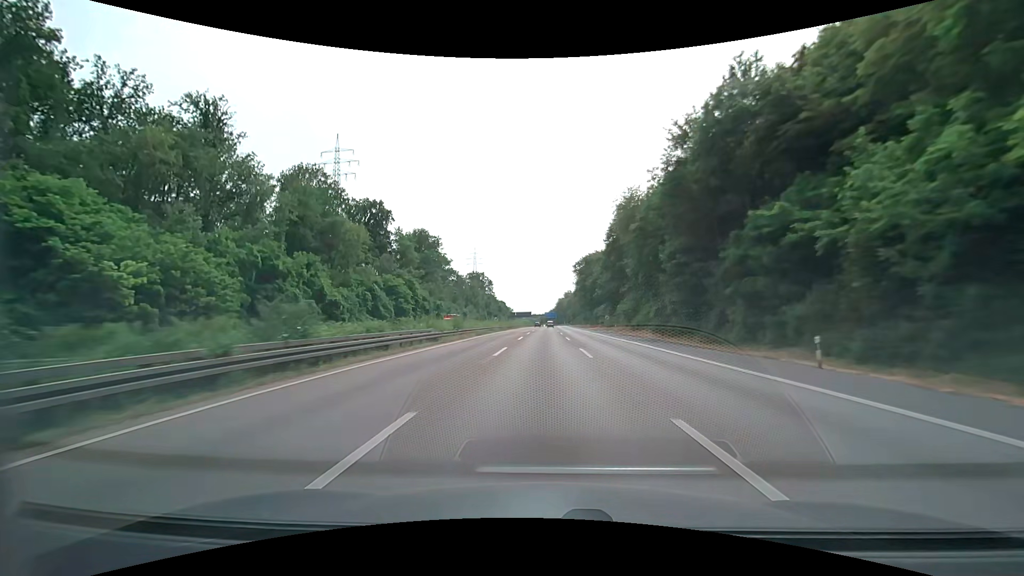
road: motorway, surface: asphalt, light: Day
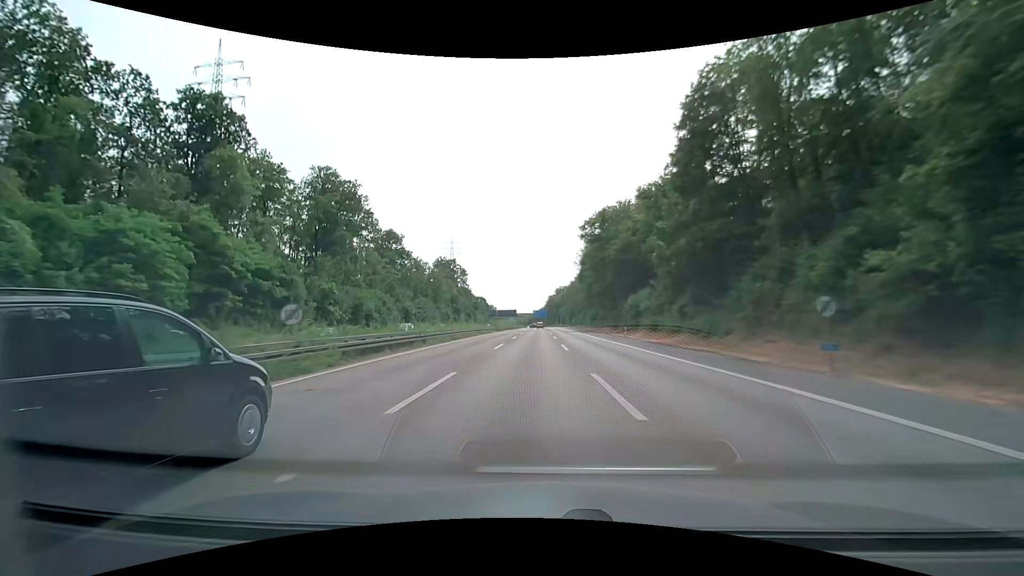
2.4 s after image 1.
(+0.4, +65.5) m; +1°
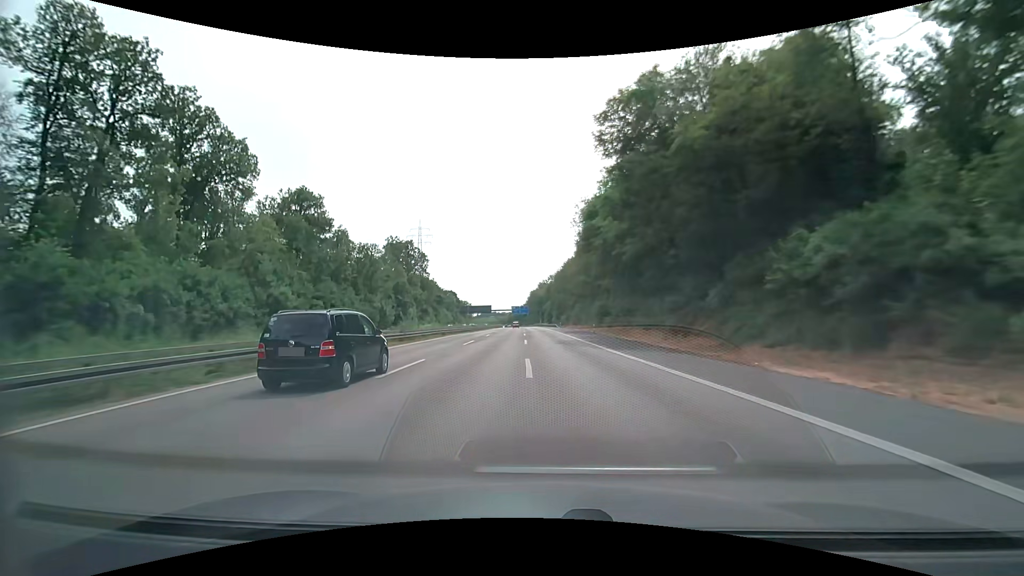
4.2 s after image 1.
(+0.8, +49.5) m; +2°
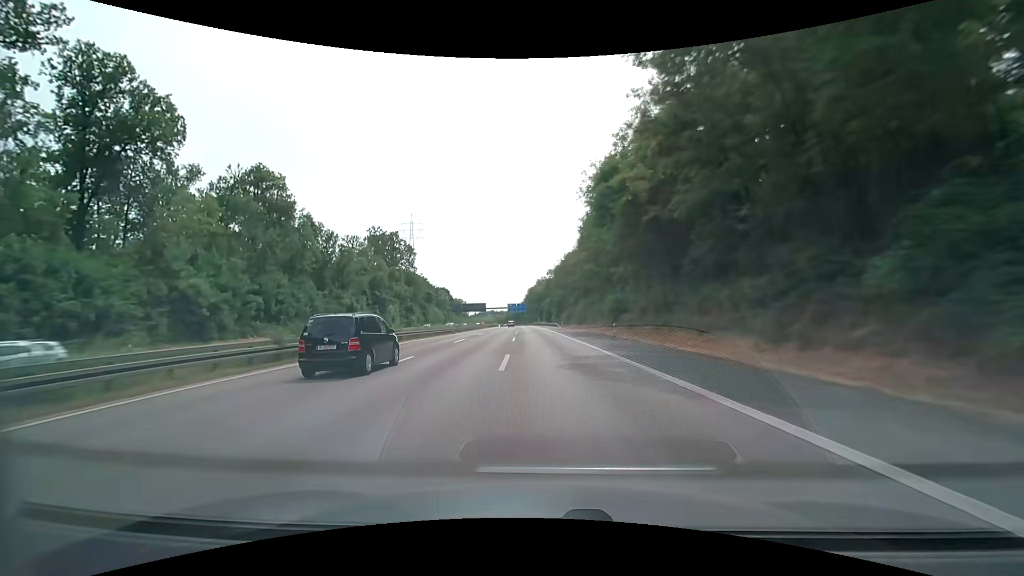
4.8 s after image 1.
(+0.1, +16.6) m; 0°
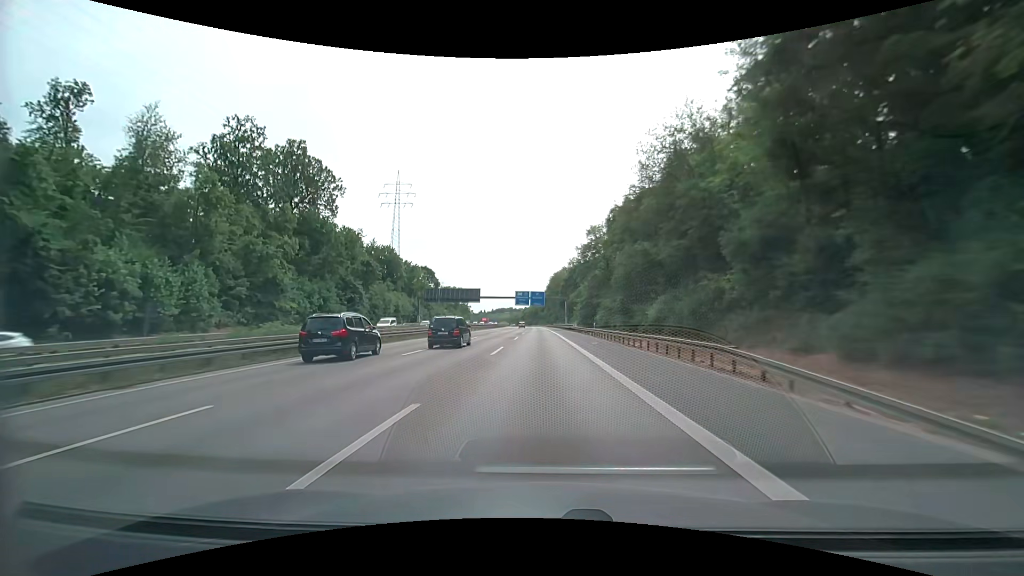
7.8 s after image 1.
(-2.1, +83.4) m; -2°
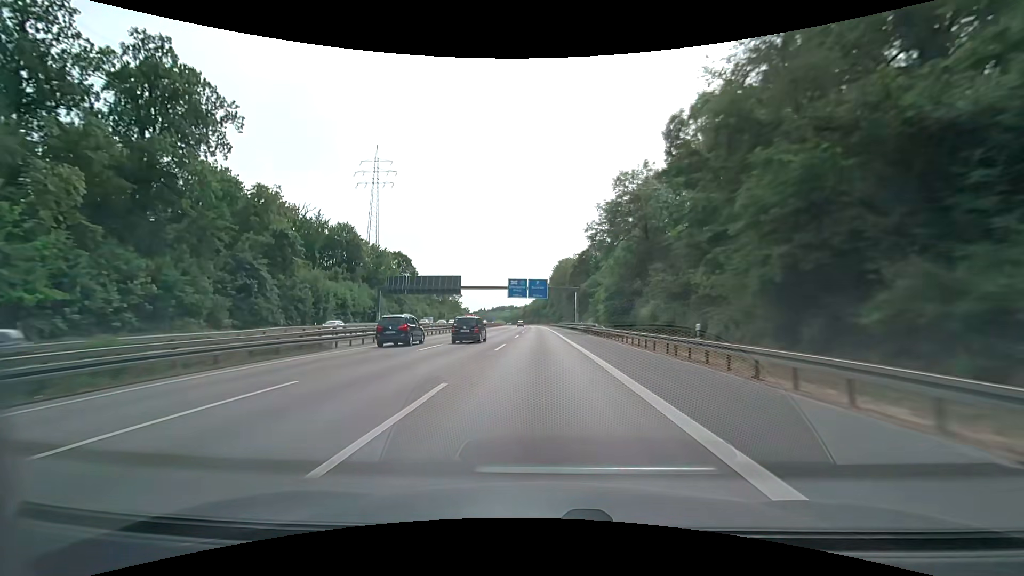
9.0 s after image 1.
(-0.2, +33.7) m; 0°
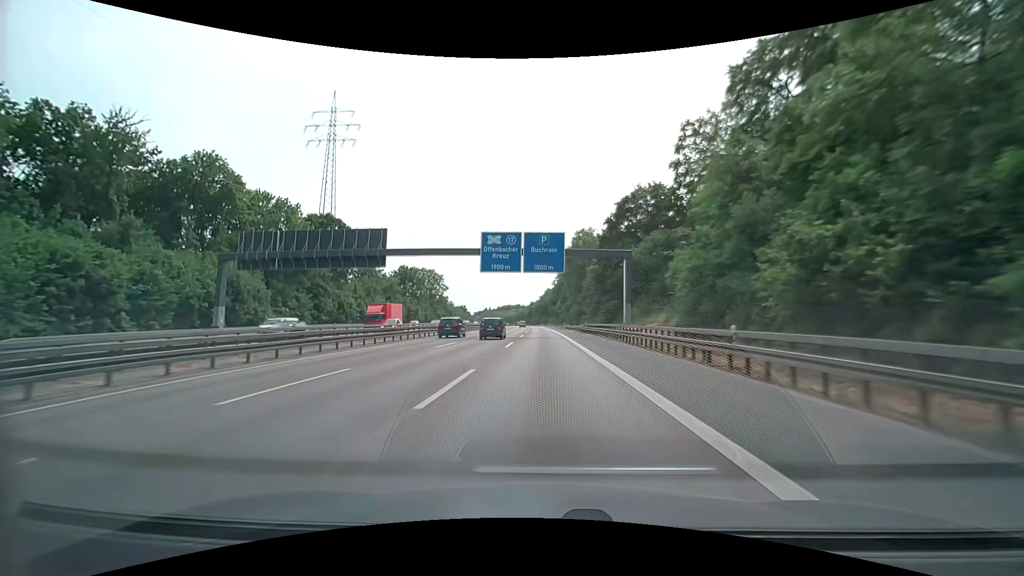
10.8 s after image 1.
(-0.5, +50.7) m; -1°
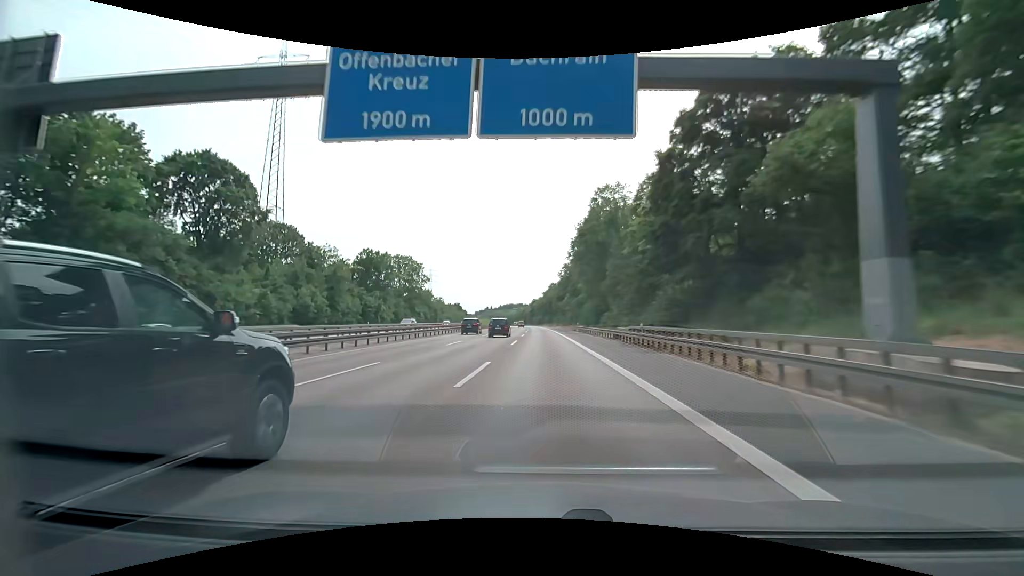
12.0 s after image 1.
(-0.1, +33.7) m; -1°
(0, +10) (0, +20) (0, +30) (0, +40) (0, +50) (0, +60) (0, +70) (0, +80) (0, +90) (-1, +100) m
